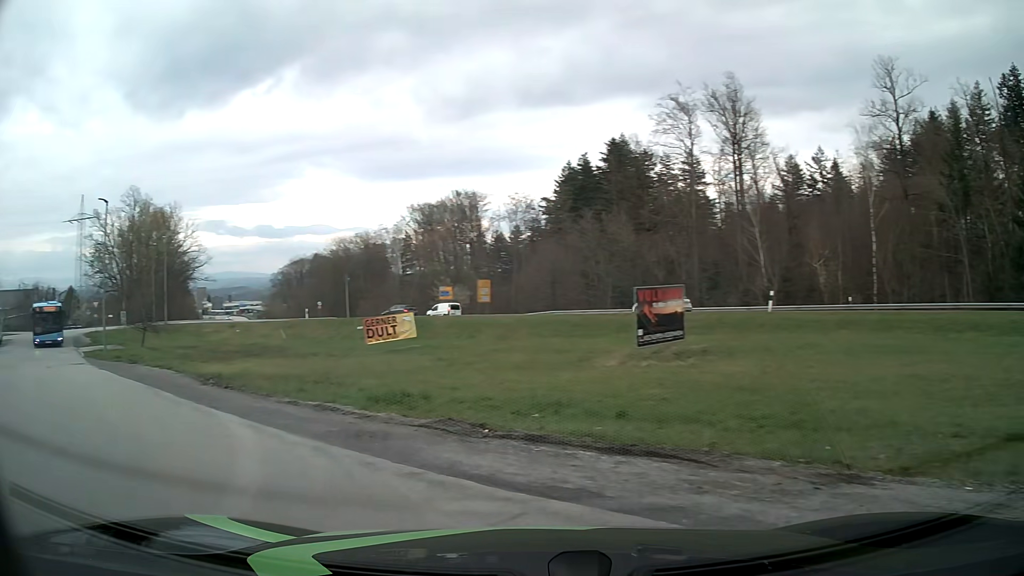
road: residential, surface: asphalt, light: Day
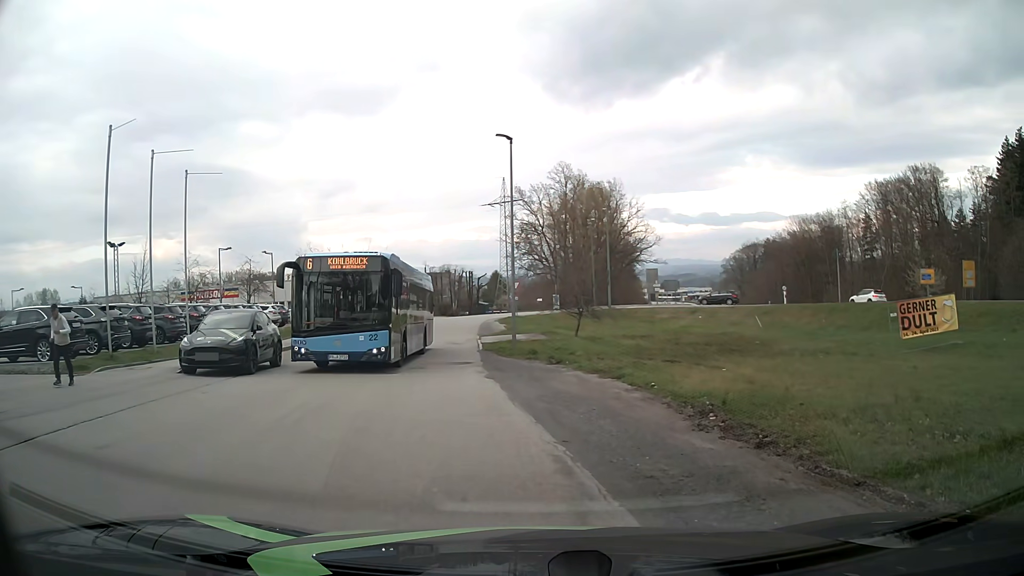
(-4.3, +9.4) m; -38°
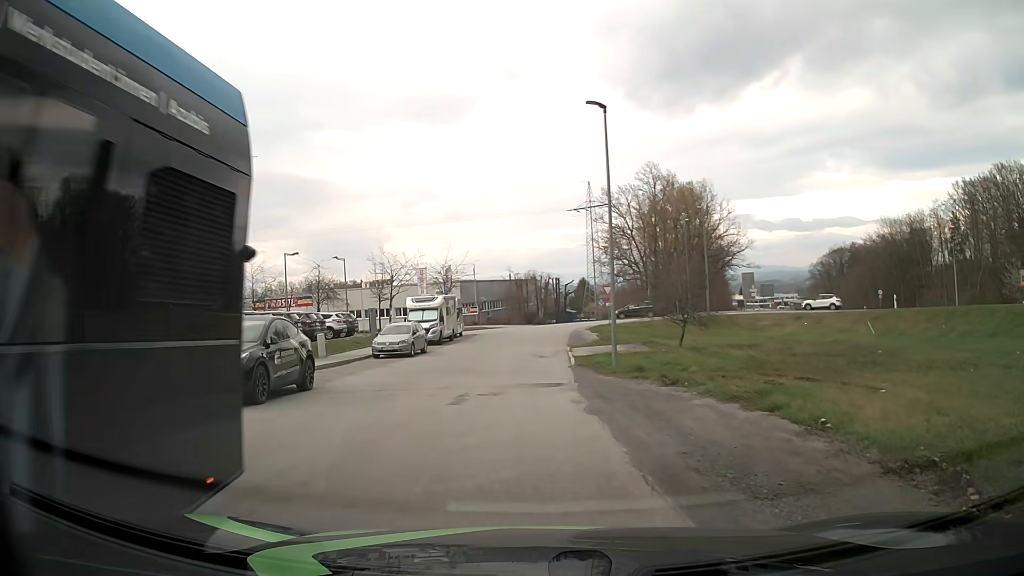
(-0.2, +4.8) m; -6°
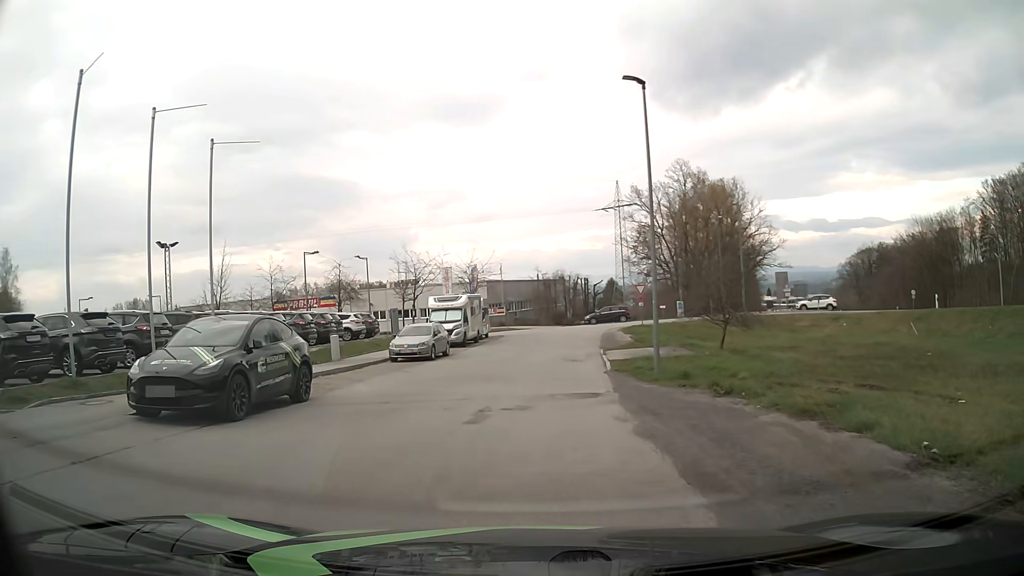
(-0.1, +2.4) m; -1°
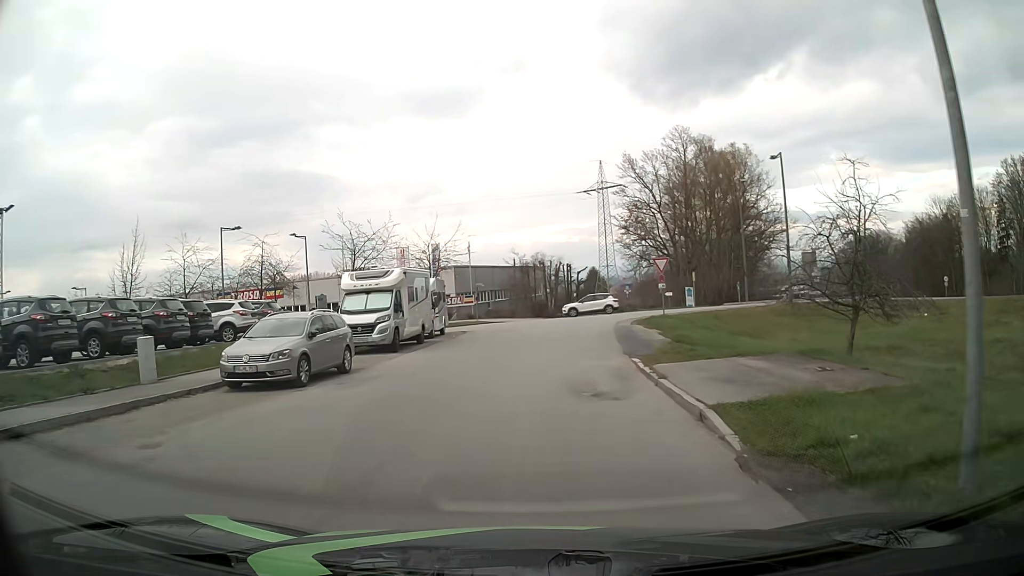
(-0.2, +14.1) m; +1°
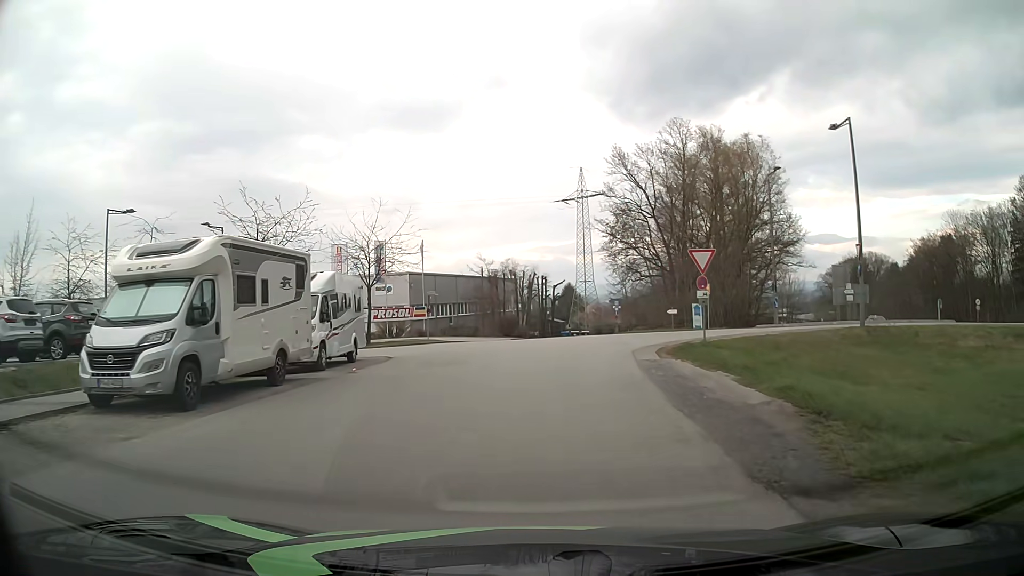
(+0.4, +12.4) m; +3°
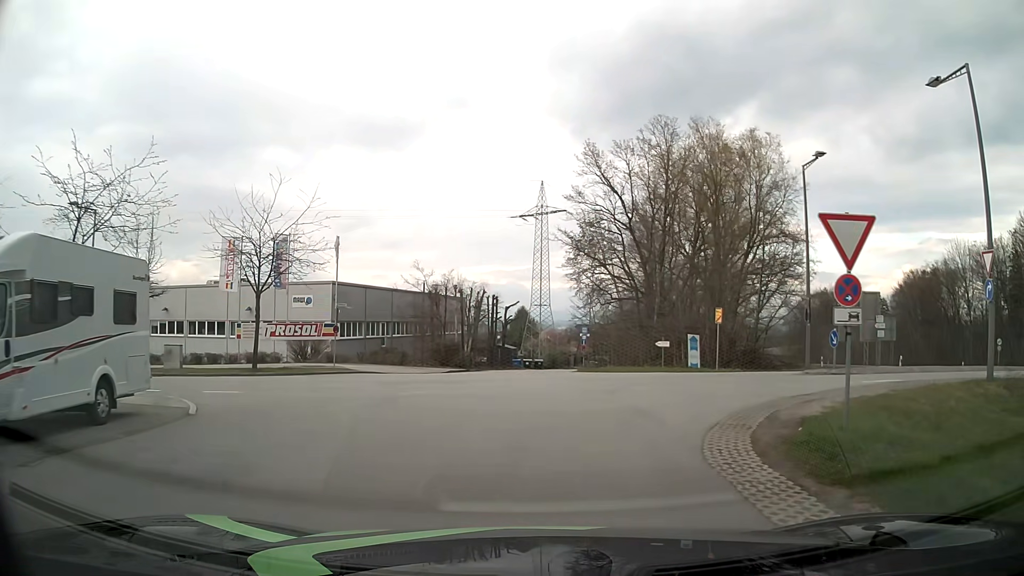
(+0.3, +11.6) m; +4°
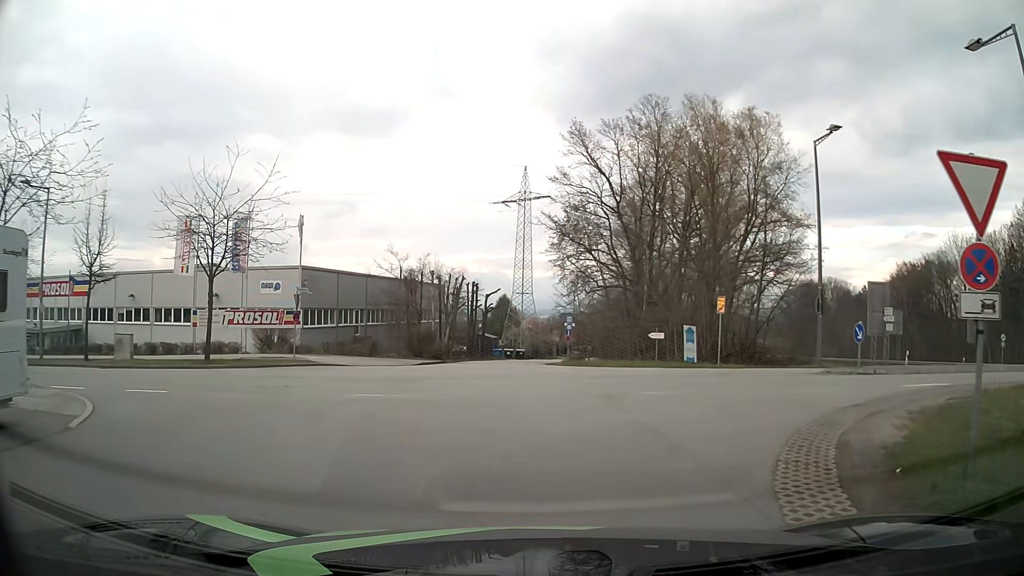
(+0.1, +3.1) m; +2°
(0, +10) (-4, +19) (-13, +23) (-23, +25) (-33, +26) (-43, +27) (-52, +28) (-62, +30) (-72, +31) (-82, +33) m
